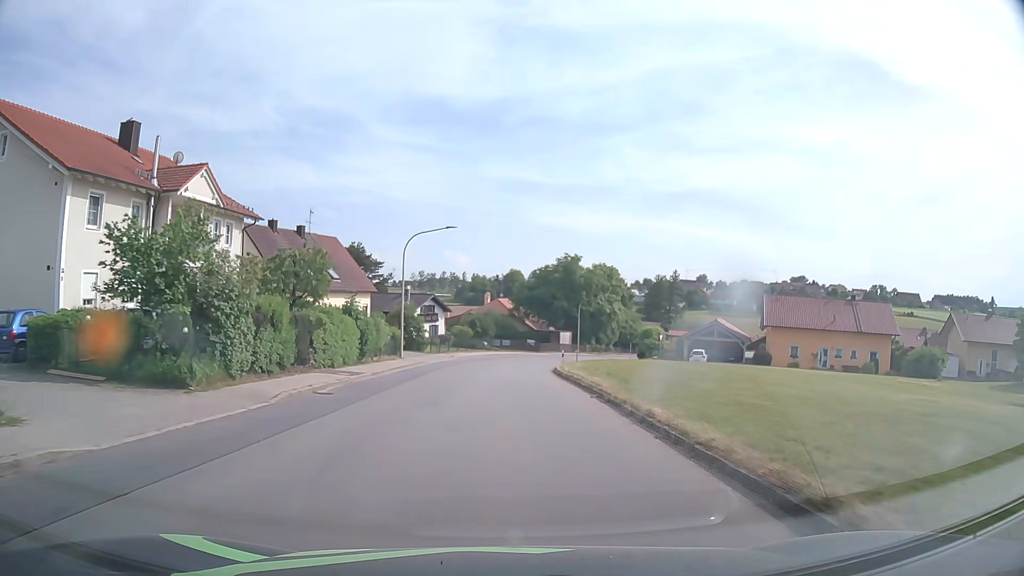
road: tertiary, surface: asphalt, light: Day
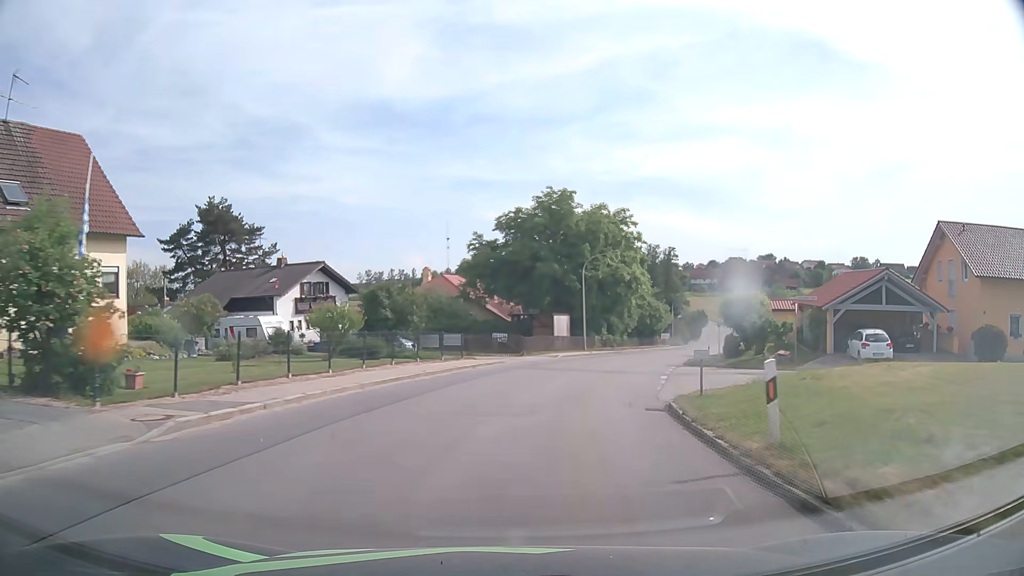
(+0.3, +38.3) m; +4°
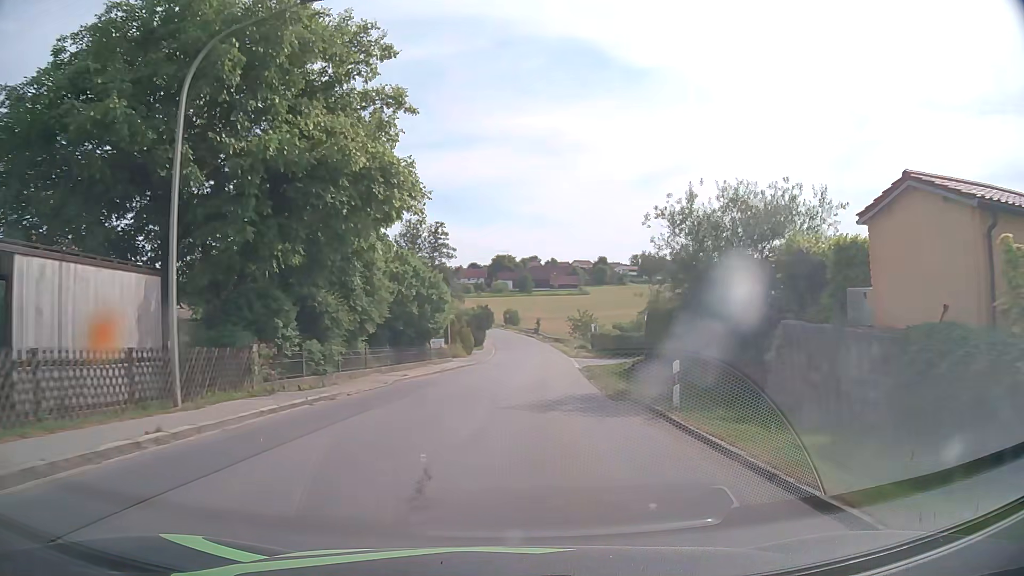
(+6.5, +37.2) m; +20°
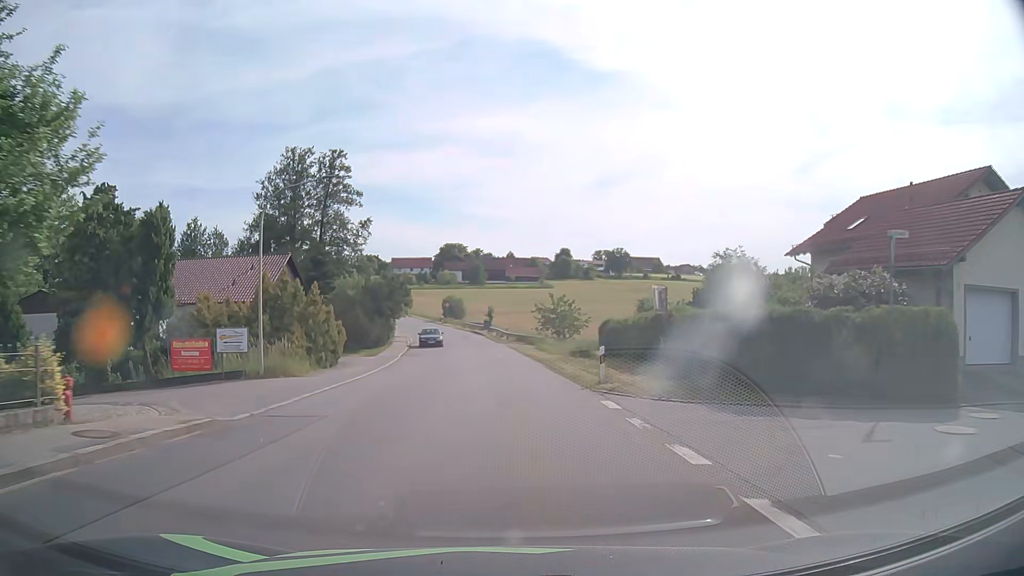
(+2.3, +38.3) m; +5°
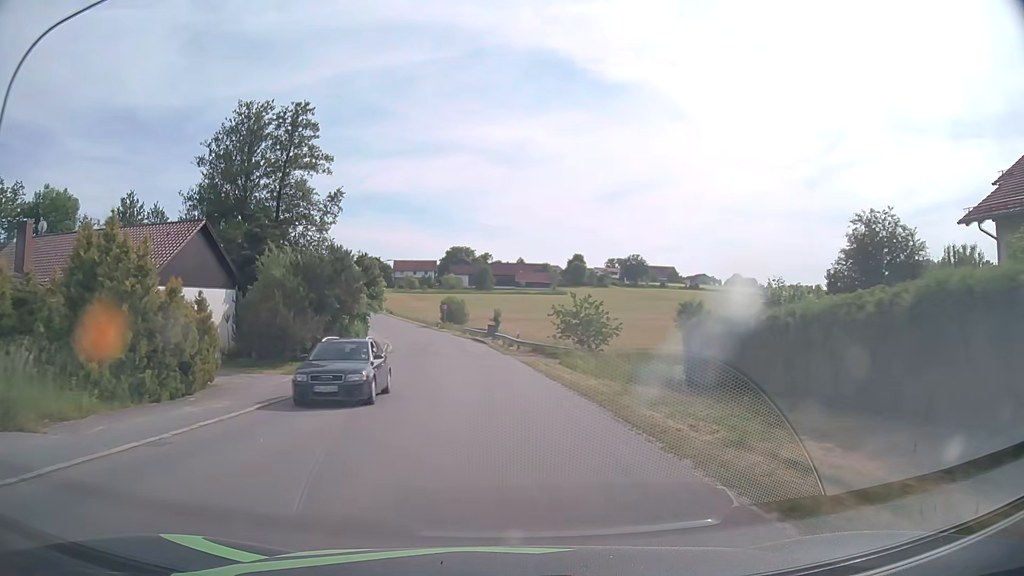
(-0.1, +15.3) m; -1°
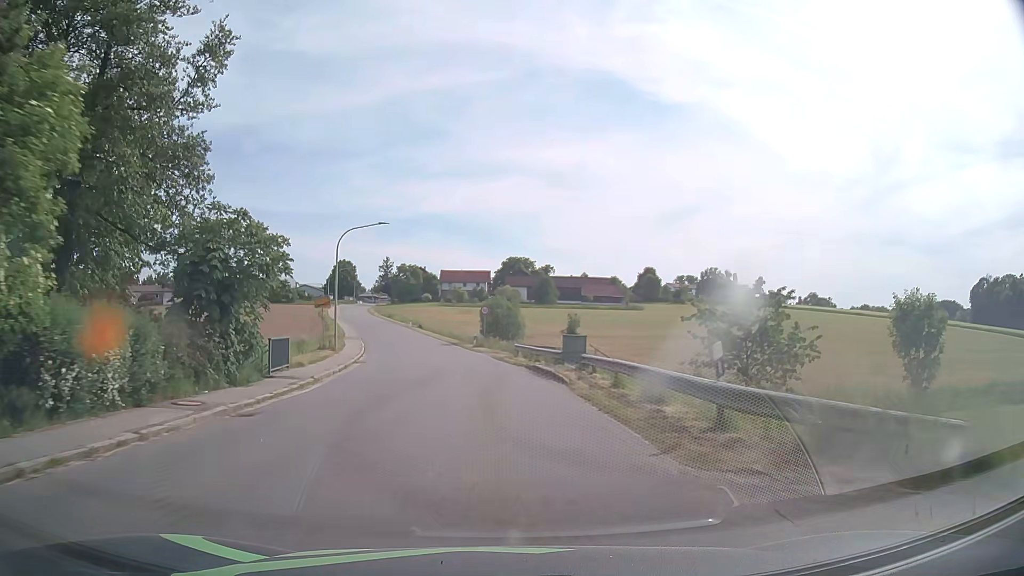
(-1.1, +30.2) m; -5°
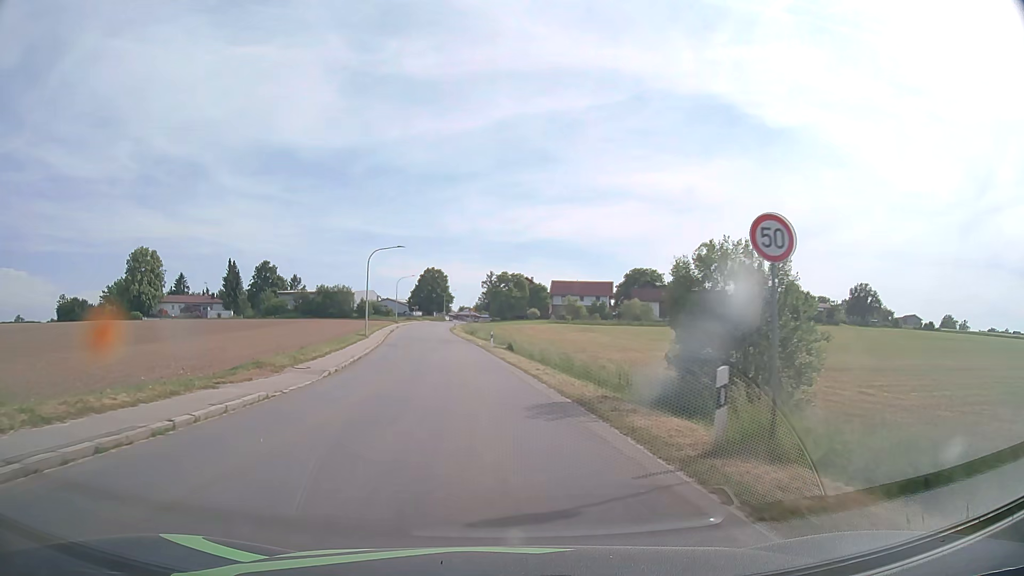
(-3.1, +37.3) m; -10°
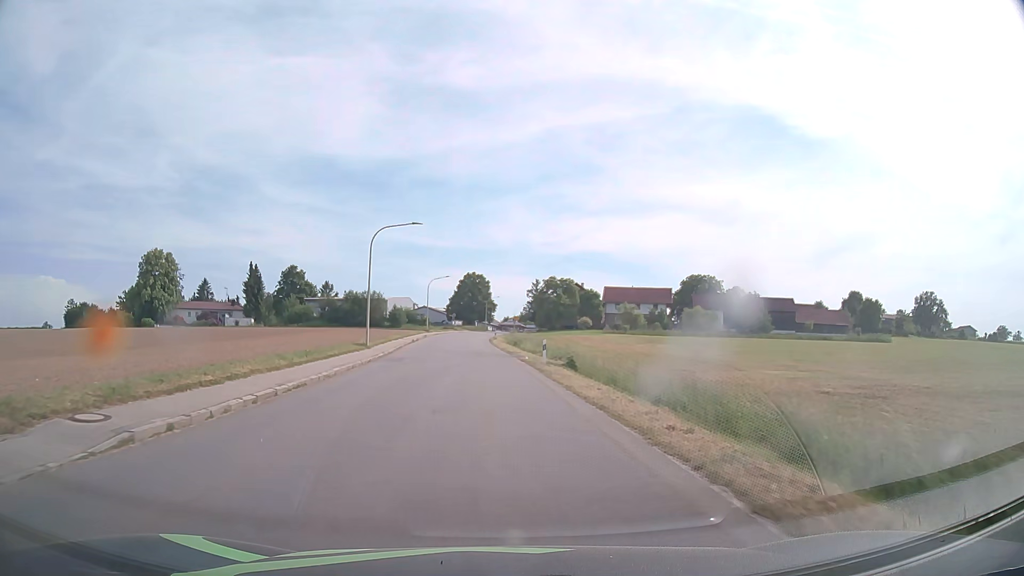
(-0.5, +14.9) m; -4°
(0, +10) (0, +20) (-1, +30) (-2, +40) (-2, +50) (-3, +60) (-4, +70) (-4, +80) (-4, +90) (-3, +100) m
